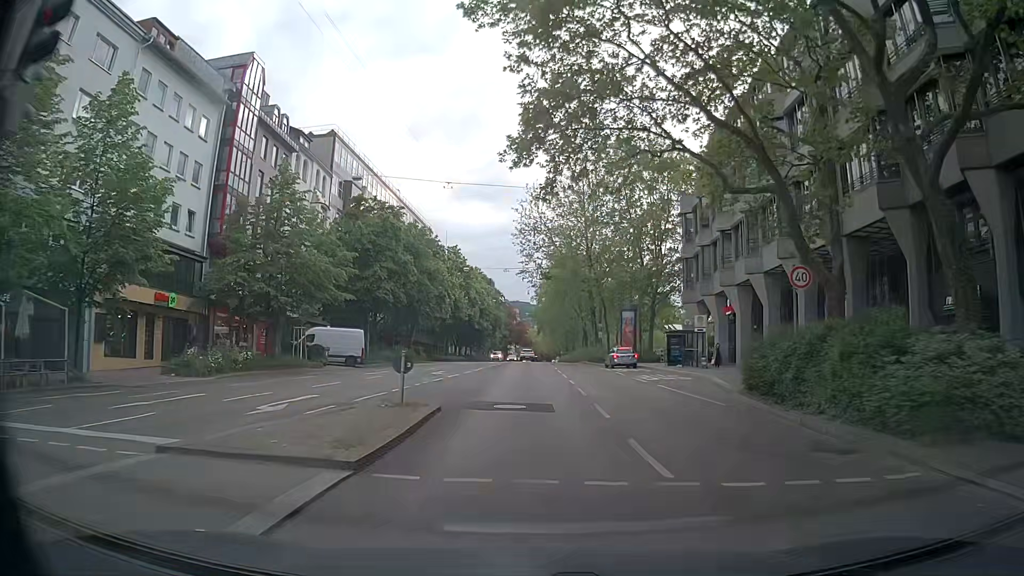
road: secondary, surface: asphalt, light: Day
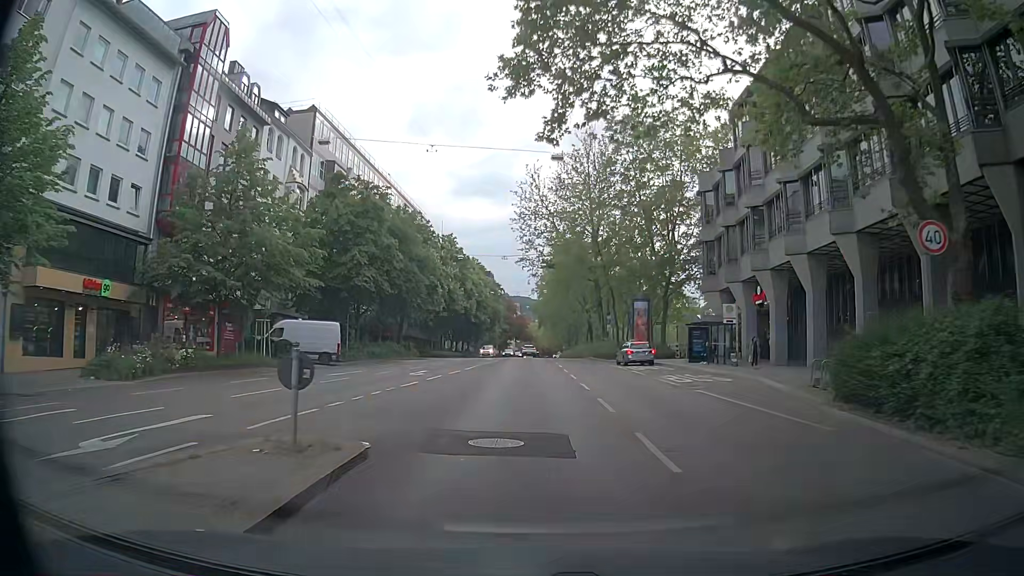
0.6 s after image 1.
(0.0, +6.3) m; +1°
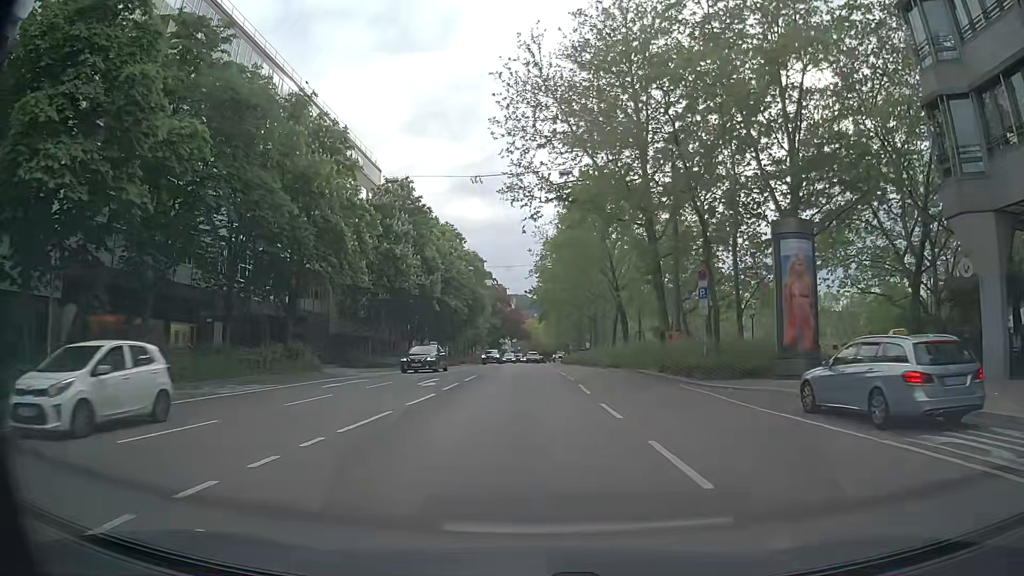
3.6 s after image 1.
(0.0, +31.2) m; 0°
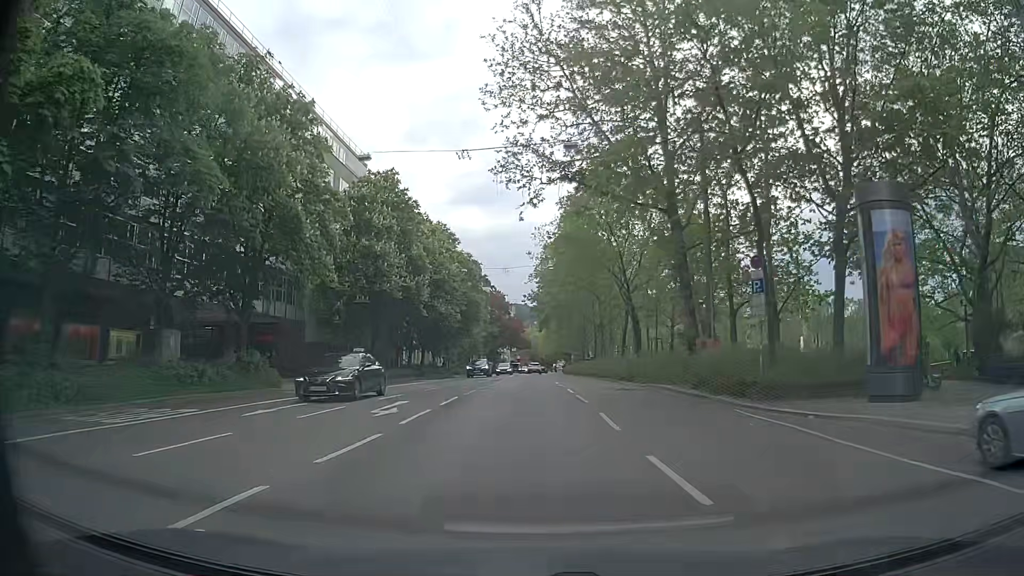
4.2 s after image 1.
(0.0, +6.2) m; -1°
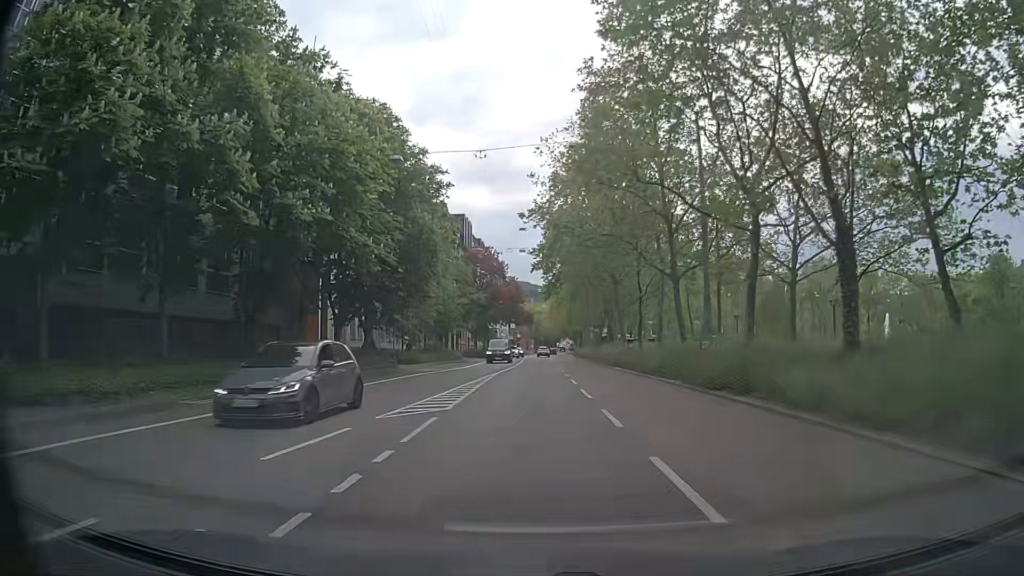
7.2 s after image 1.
(+0.1, +30.8) m; -1°
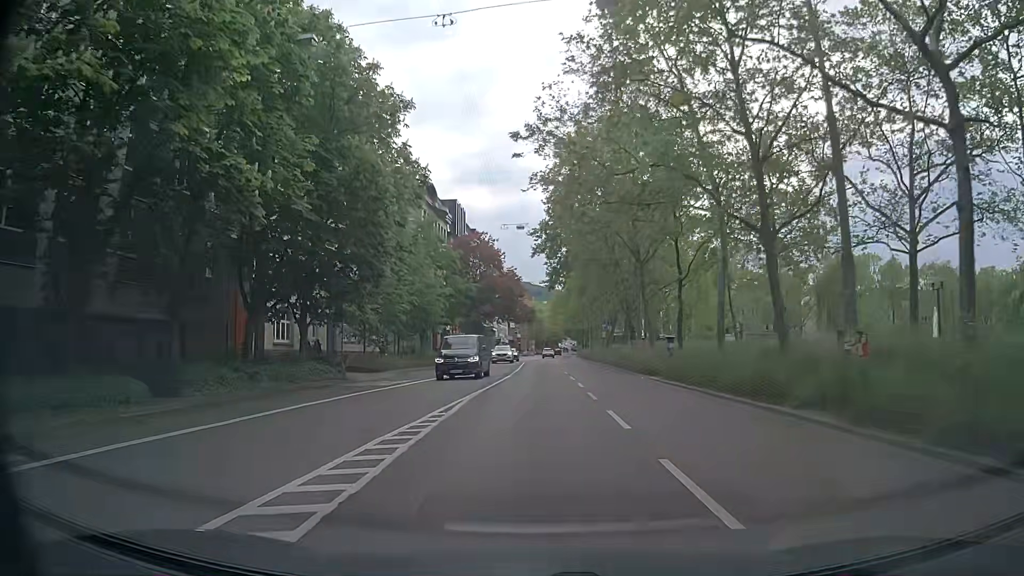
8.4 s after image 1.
(+0.2, +12.4) m; 0°
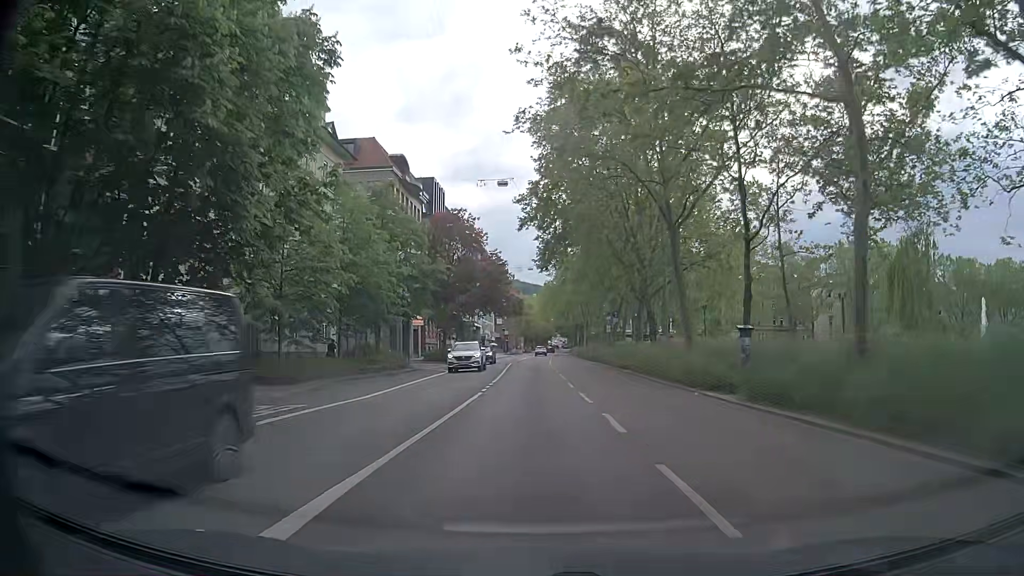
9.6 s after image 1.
(+0.3, +12.5) m; +2°
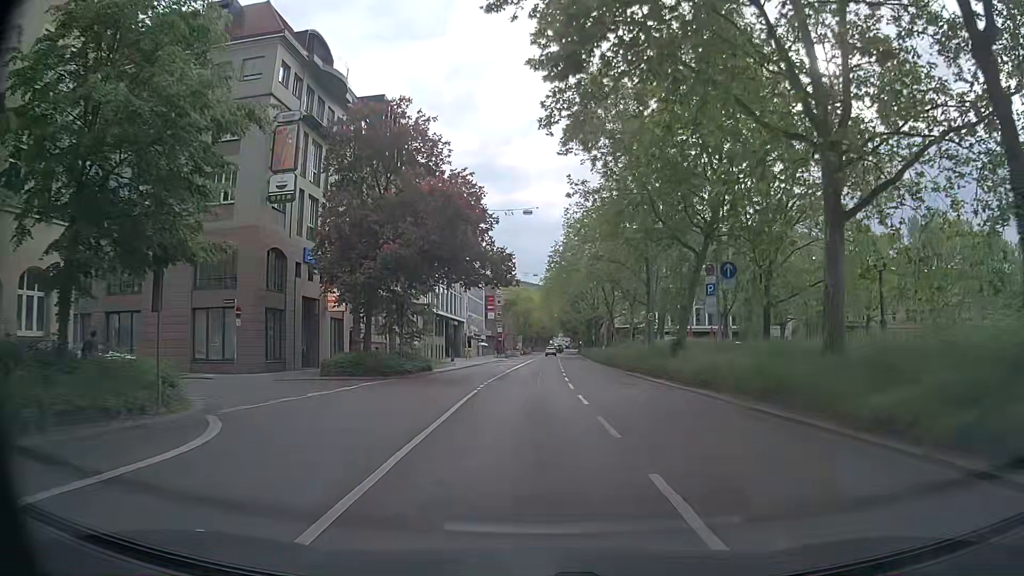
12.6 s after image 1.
(+0.1, +30.6) m; -1°
(0, +10) (0, +20) (0, +30) (+1, +40) (+1, +50) (+1, +60) (+2, +70) (+2, +80) (+3, +90) (+3, +100) m
